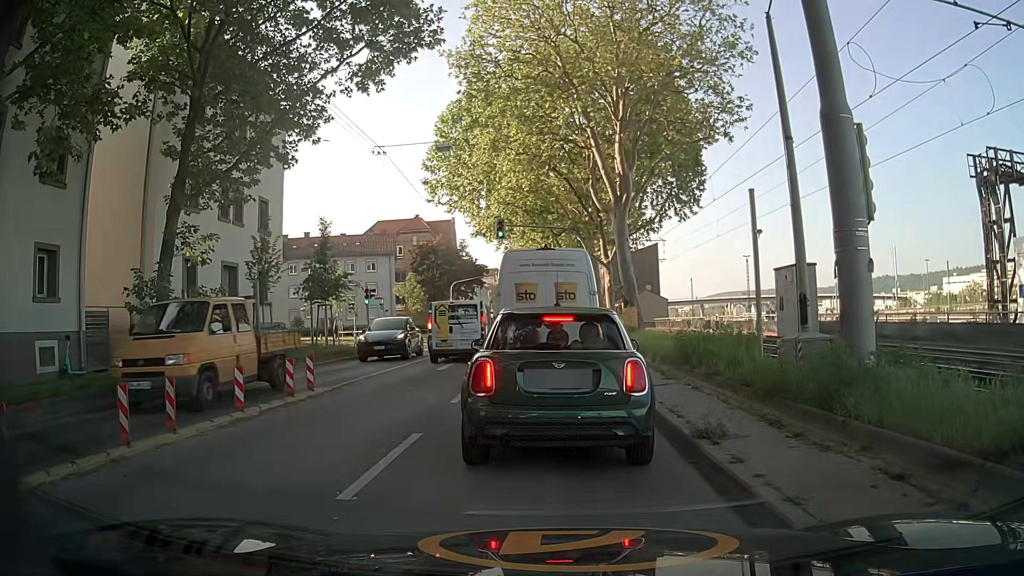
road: secondary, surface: asphalt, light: Day
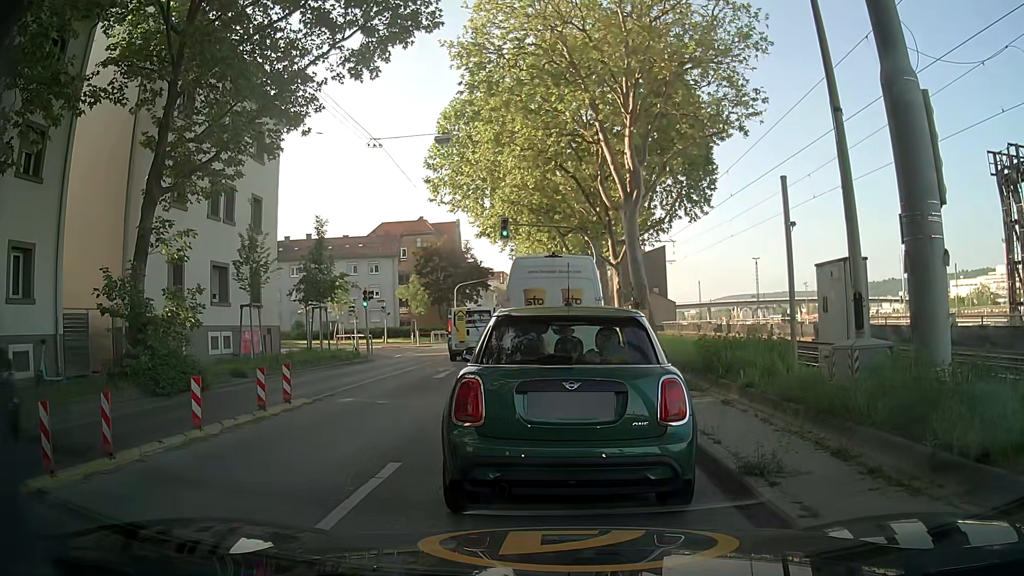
(0.0, +1.5) m; 0°
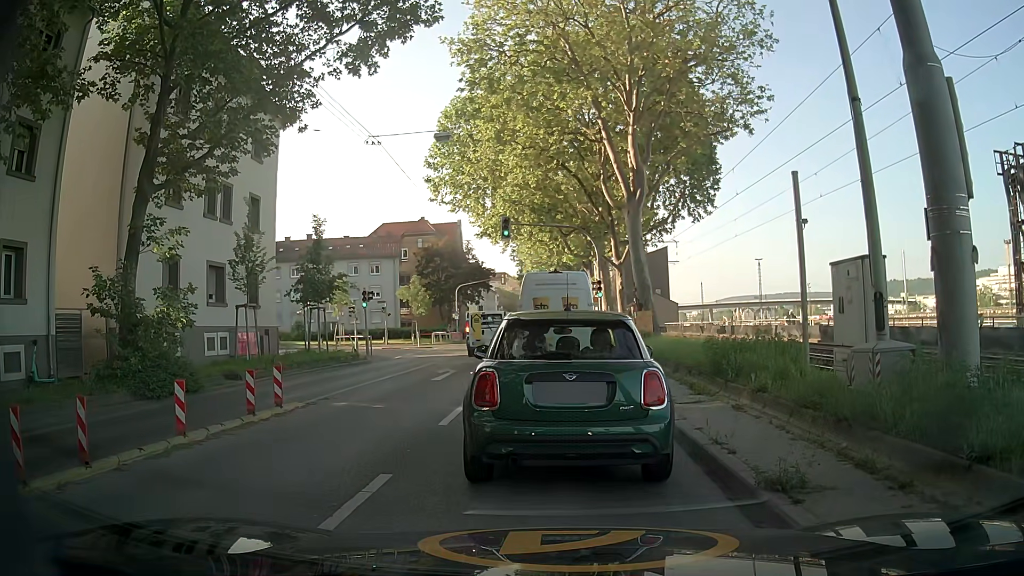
(0.0, +0.5) m; 0°
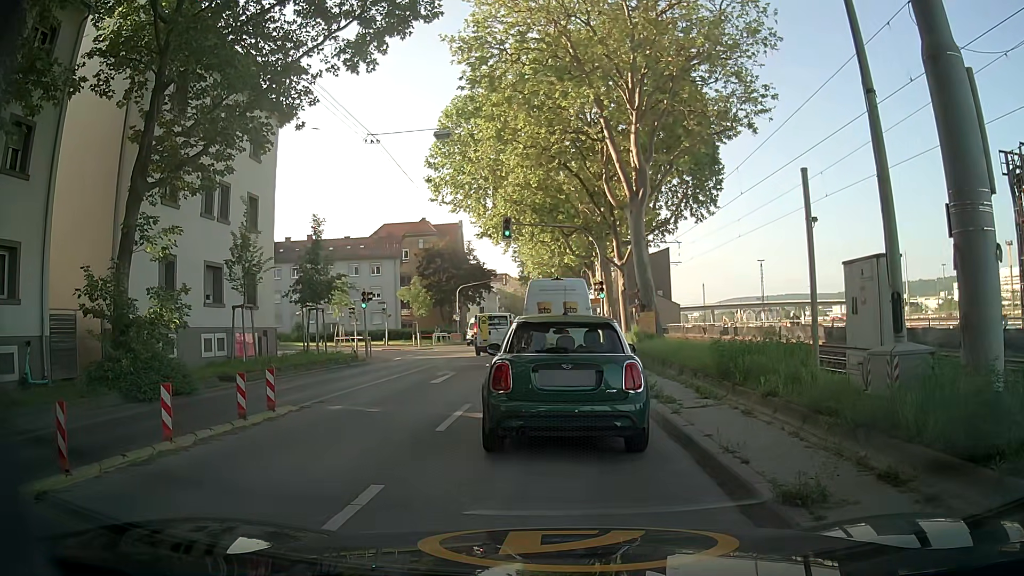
(0.0, +0.4) m; 0°
